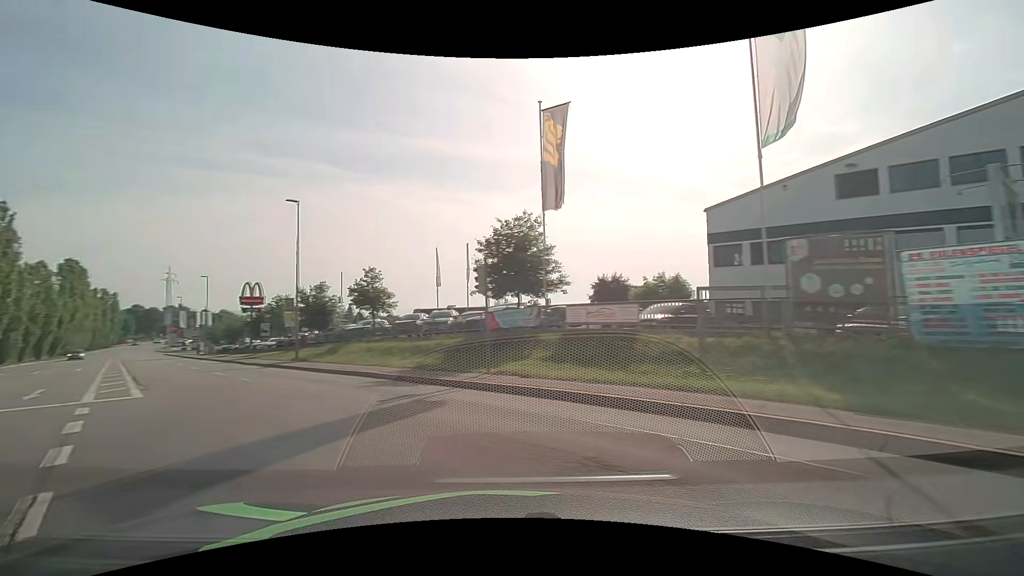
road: tertiary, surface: asphalt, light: Day
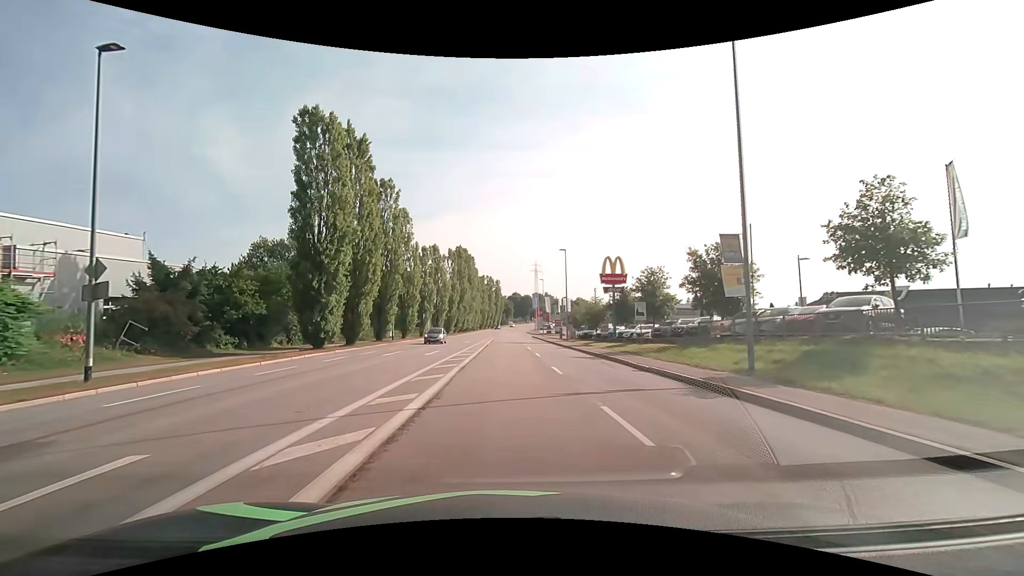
(-9.7, +17.2) m; -40°
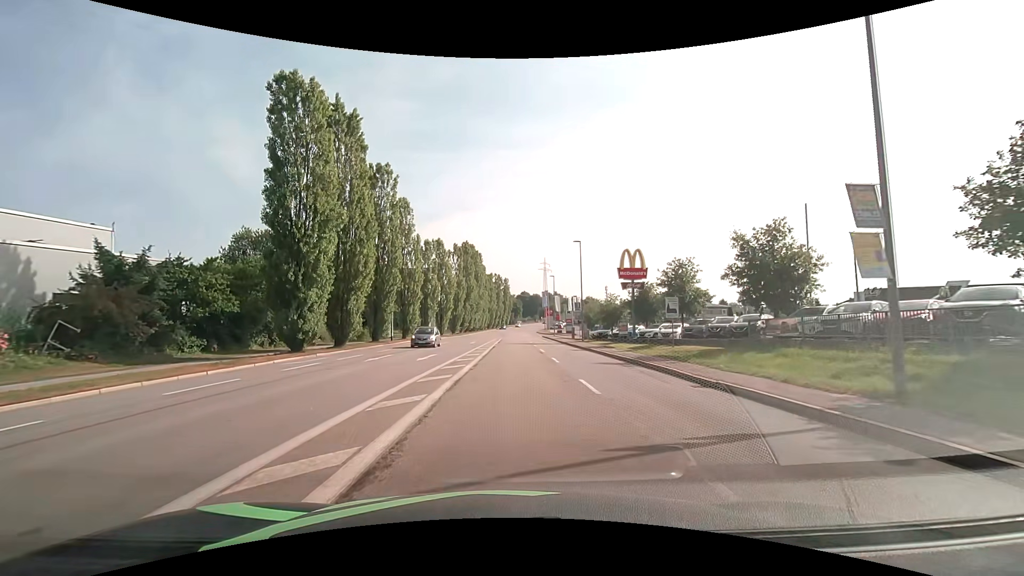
(0.0, +5.0) m; -1°
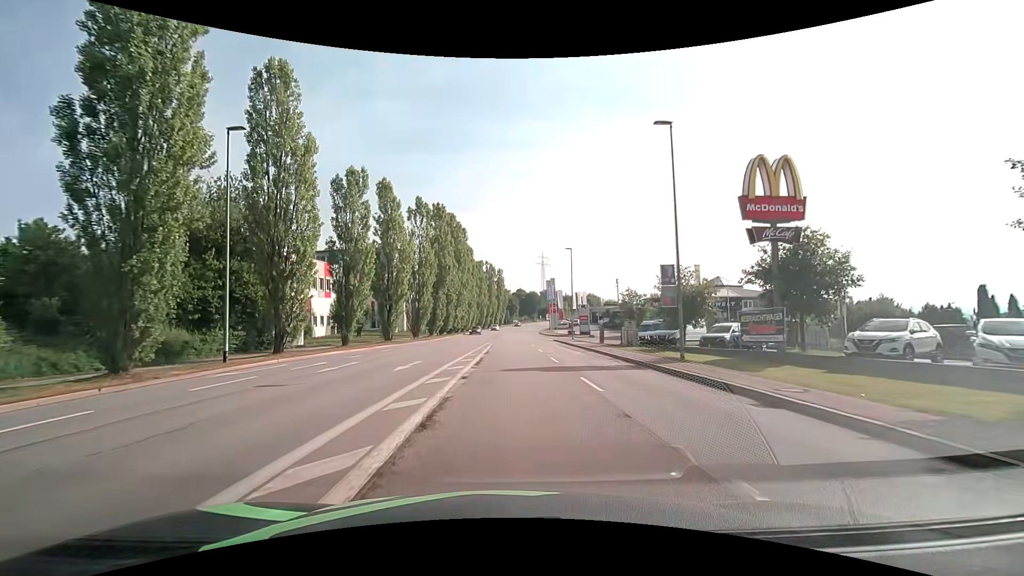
(-0.1, +29.7) m; +1°
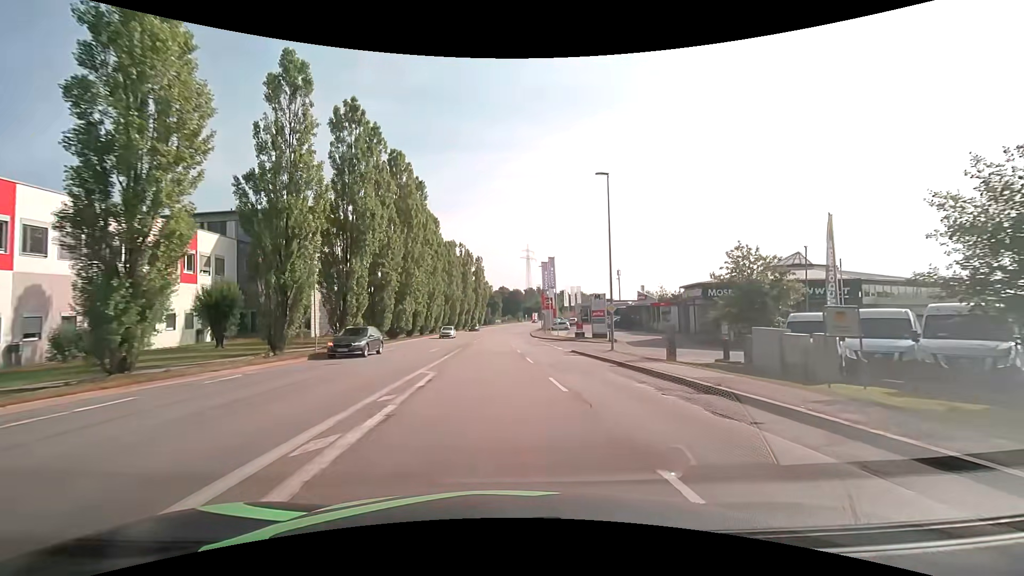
(0.0, +28.0) m; +1°
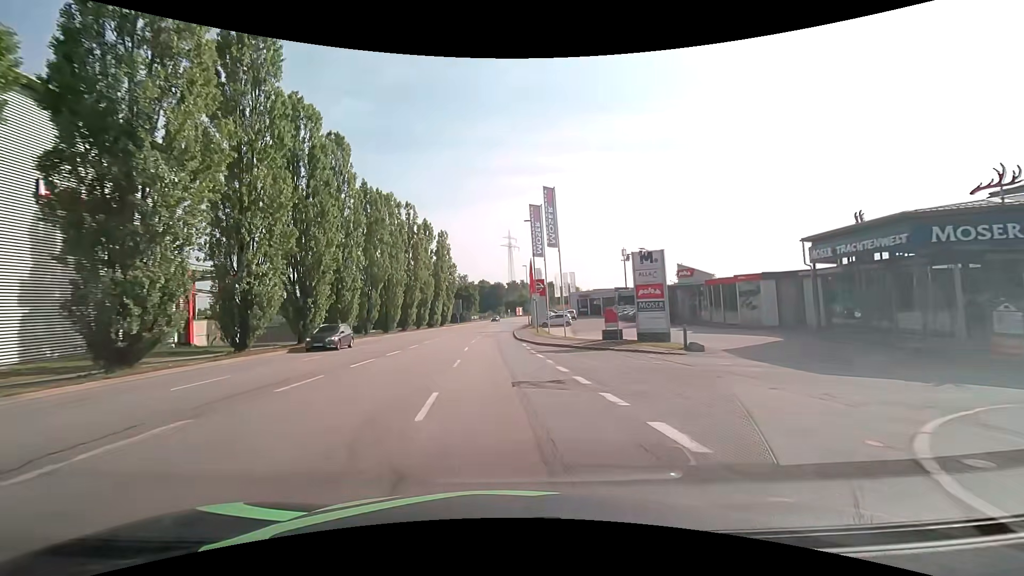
(+1.7, +30.9) m; +2°
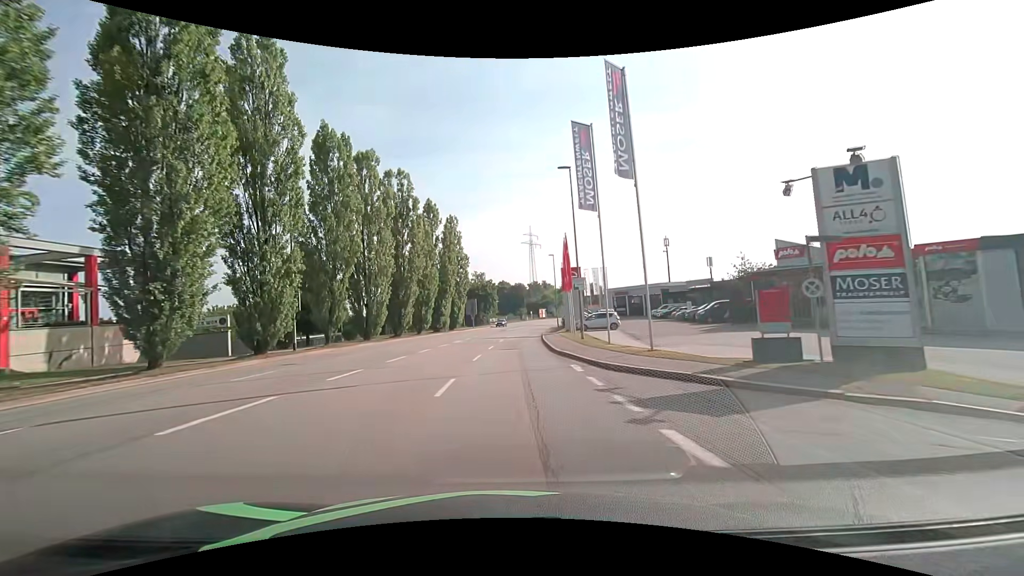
(-0.3, +15.9) m; -2°
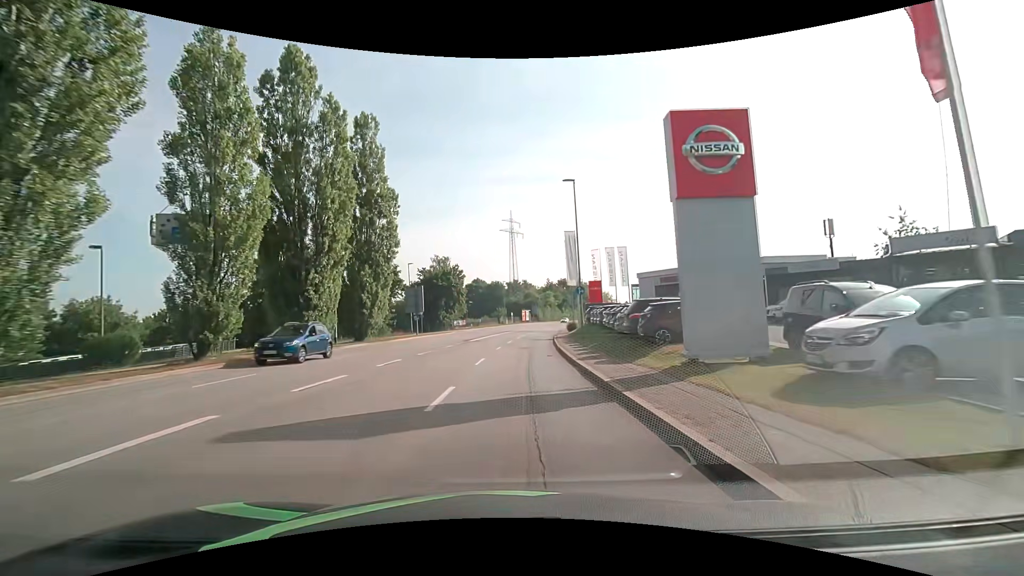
(+0.7, +37.9) m; +3°
(0, +10) (0, +20) (+1, +30) (+2, +40) (+3, +50) (+4, +60) (+5, +70) (+7, +80) (+8, +89) (+10, +99) m
